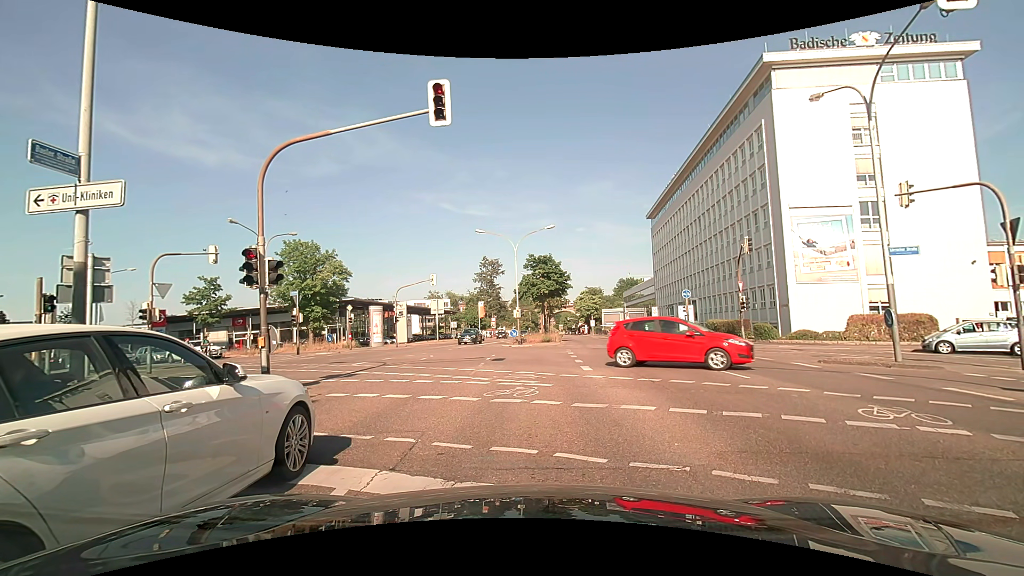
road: primary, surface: asphalt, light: Day
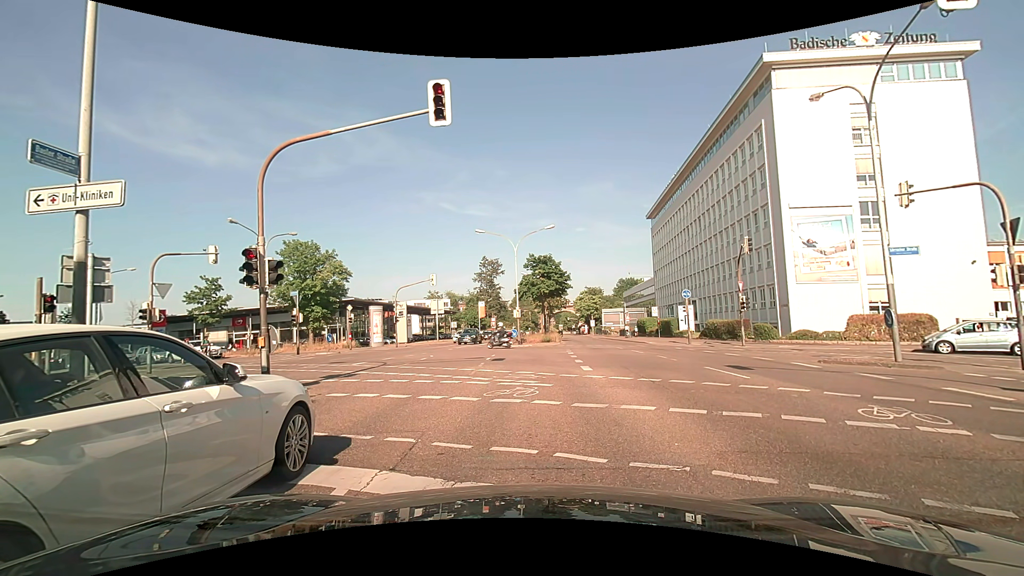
(0.0, 0.0) m; 0°
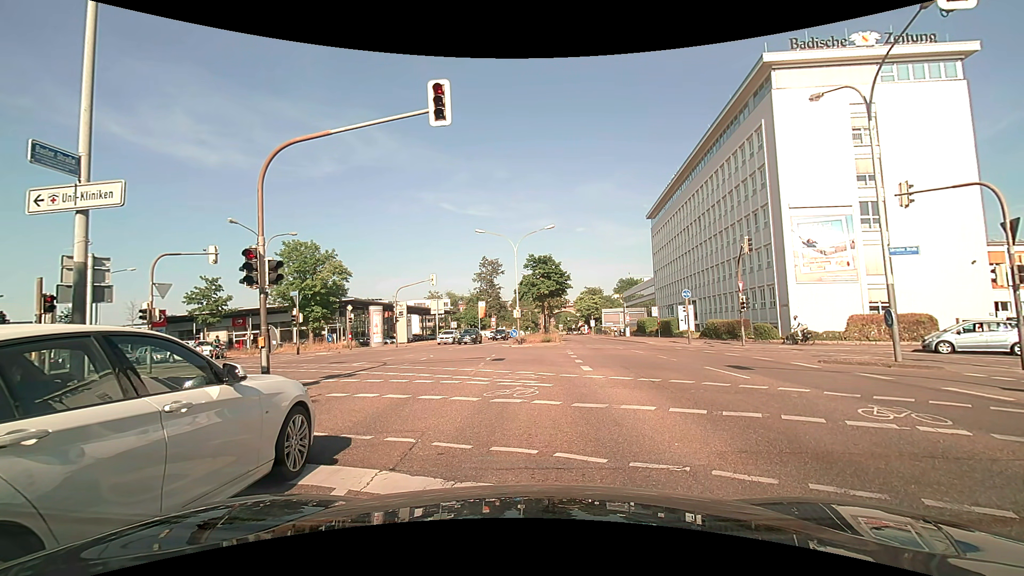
(0.0, 0.0) m; 0°
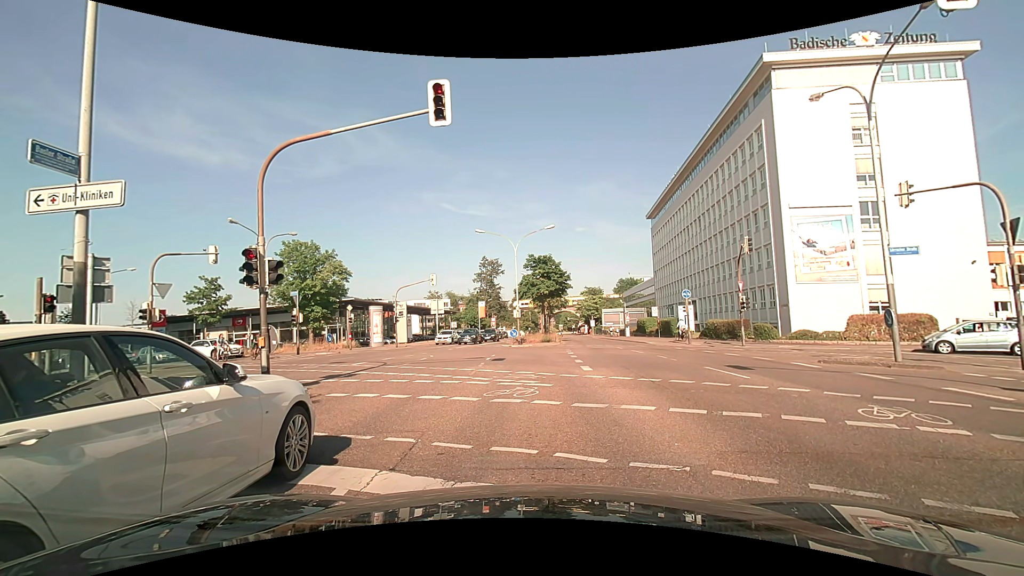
(0.0, 0.0) m; 0°
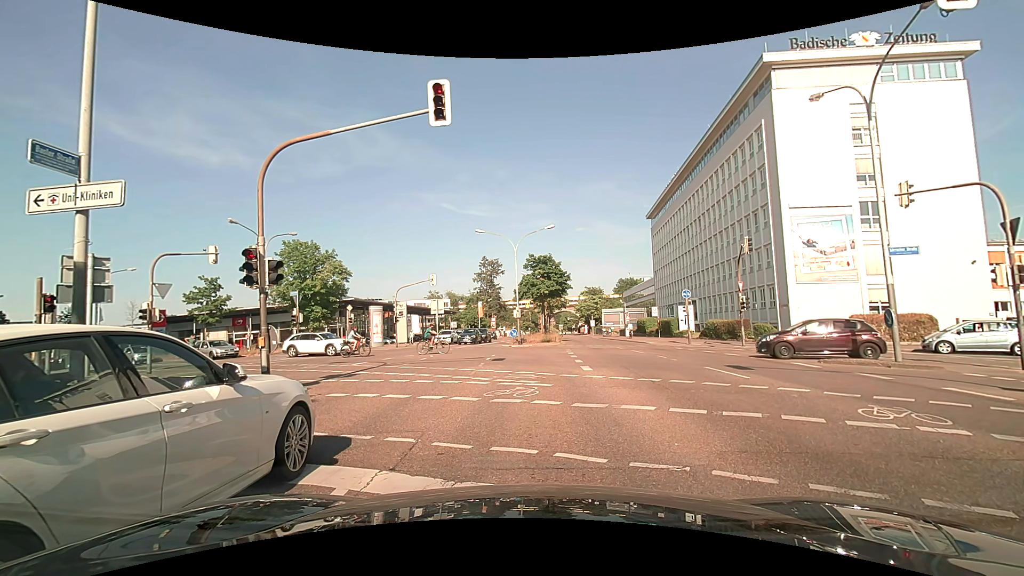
(0.0, 0.0) m; 0°
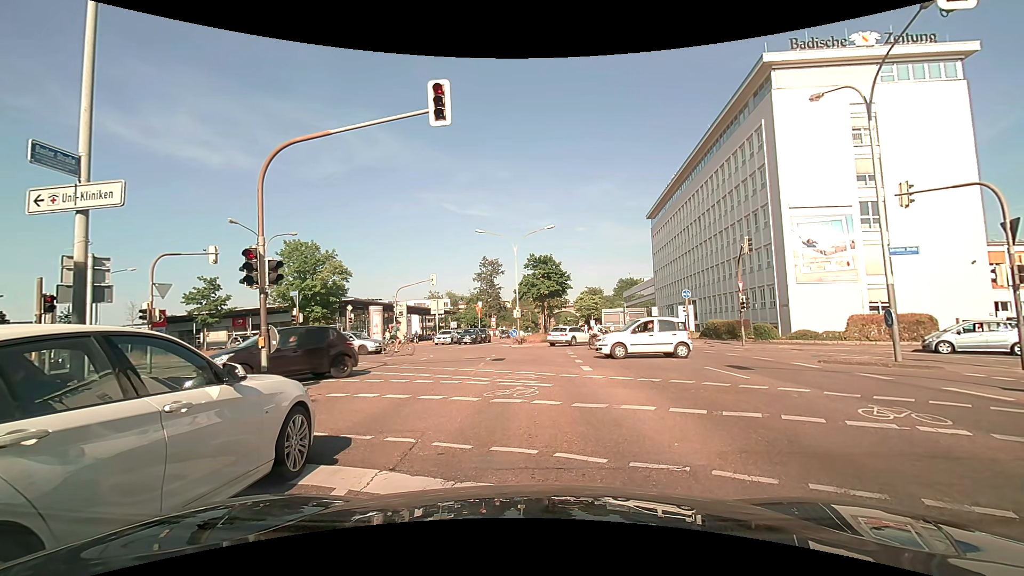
(0.0, 0.0) m; 0°
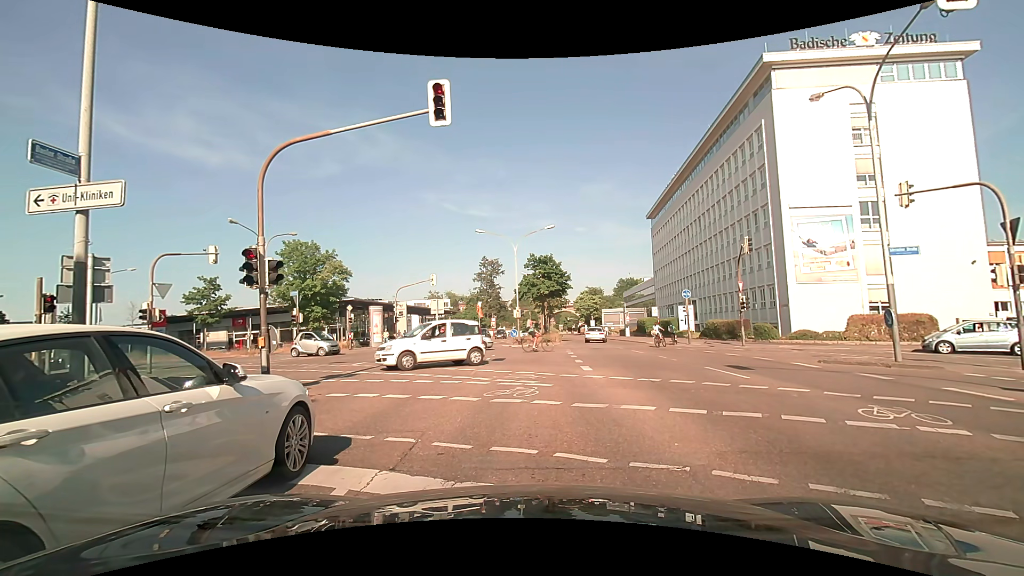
(0.0, 0.0) m; 0°
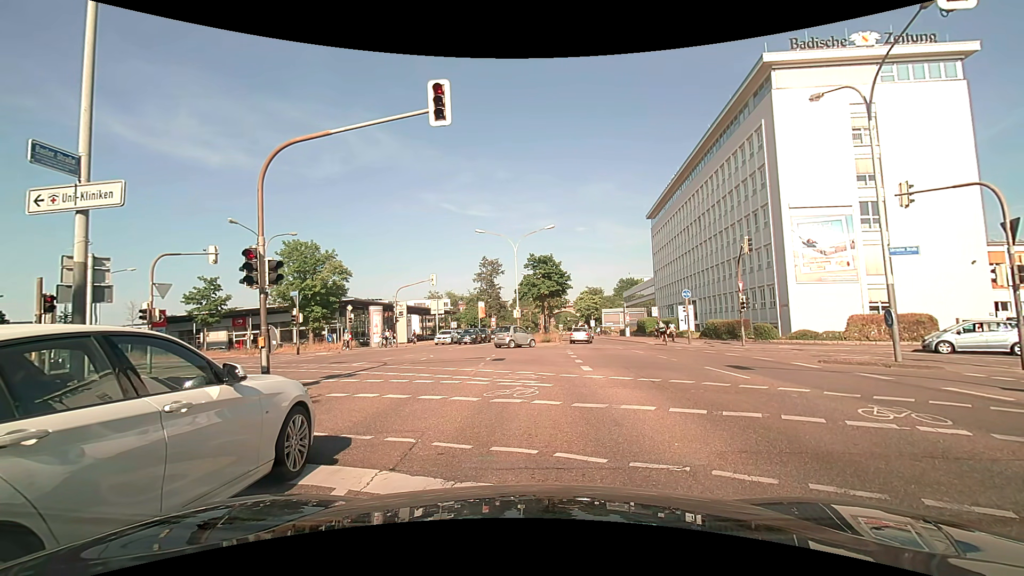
(0.0, 0.0) m; 0°
